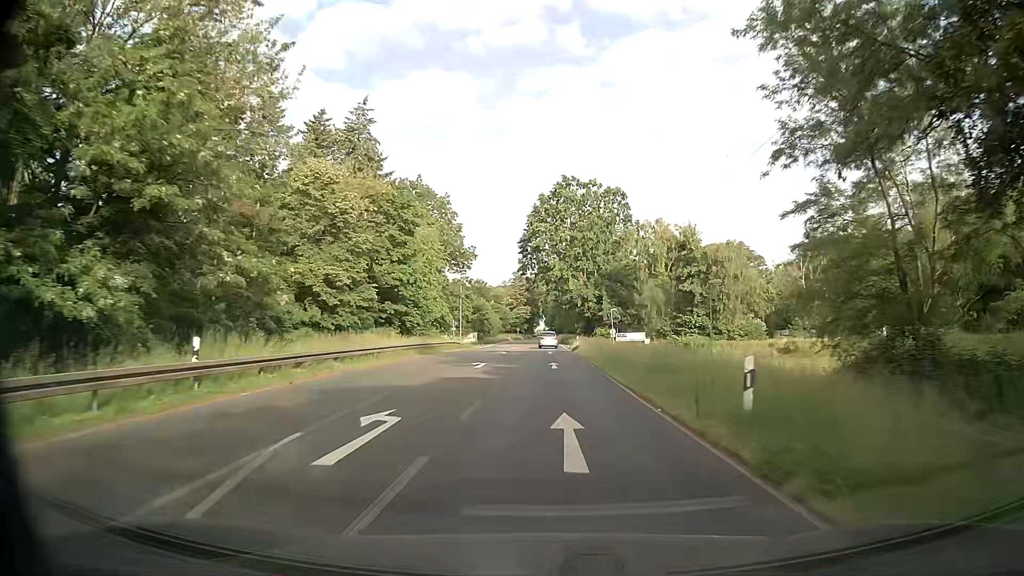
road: primary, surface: asphalt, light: Day
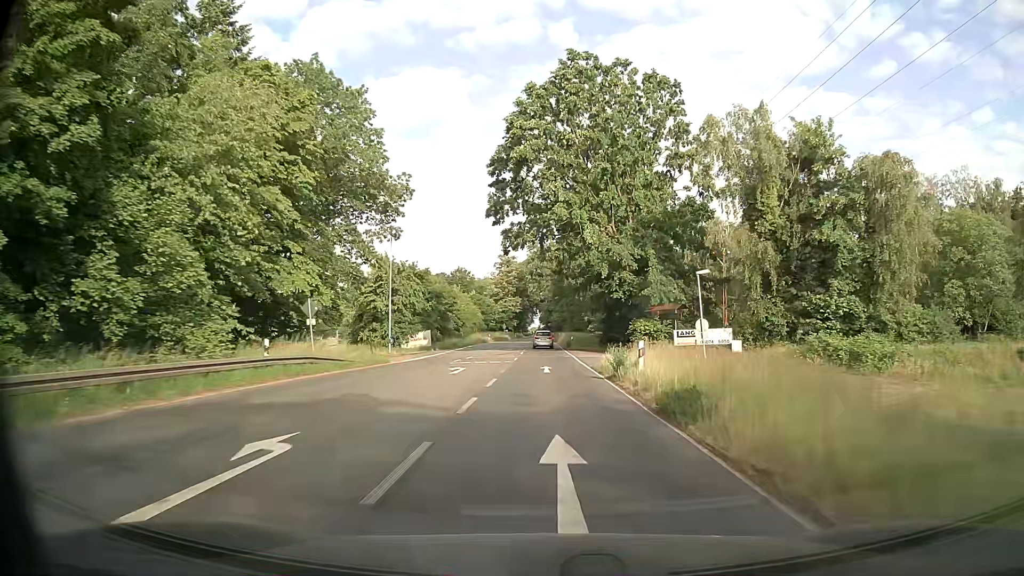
(+0.2, +41.2) m; 0°
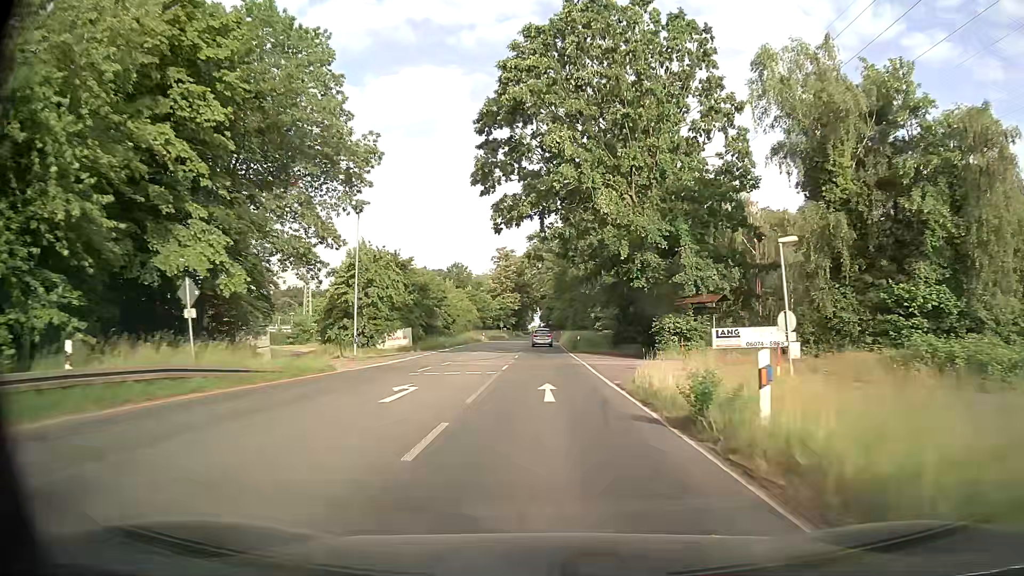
(0.0, +10.2) m; 0°
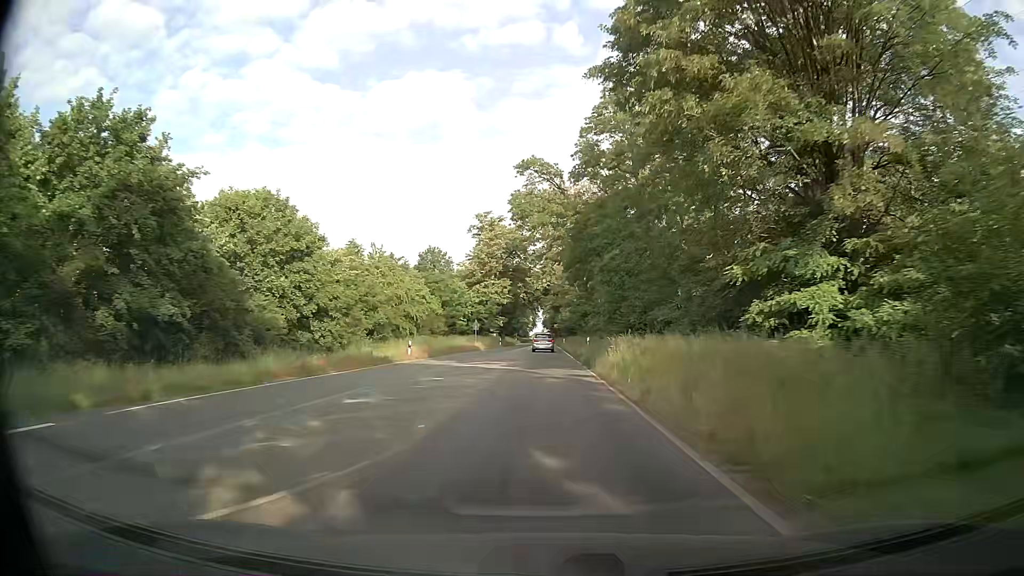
(0.0, +50.9) m; 0°
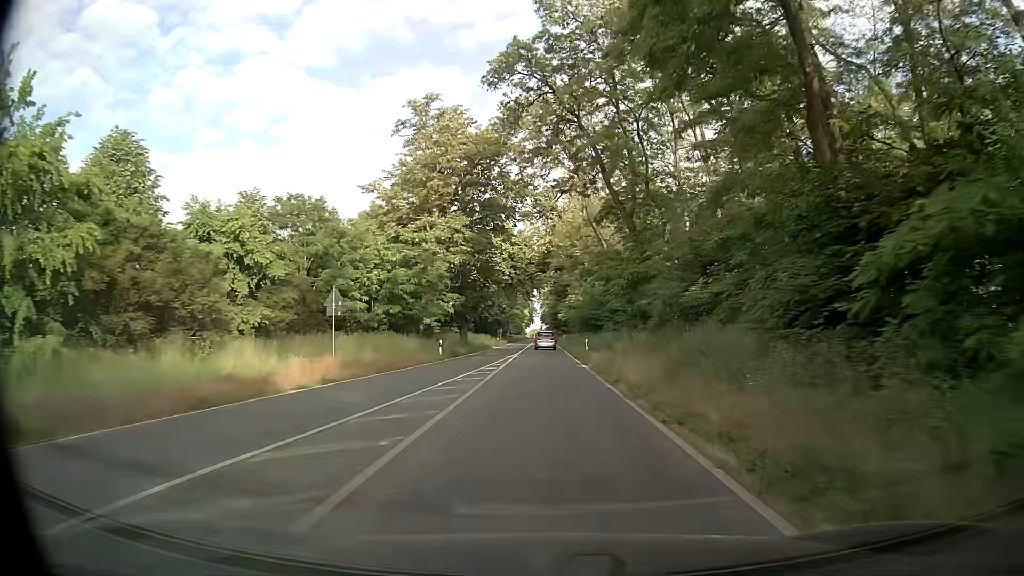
(0.0, +50.5) m; 0°
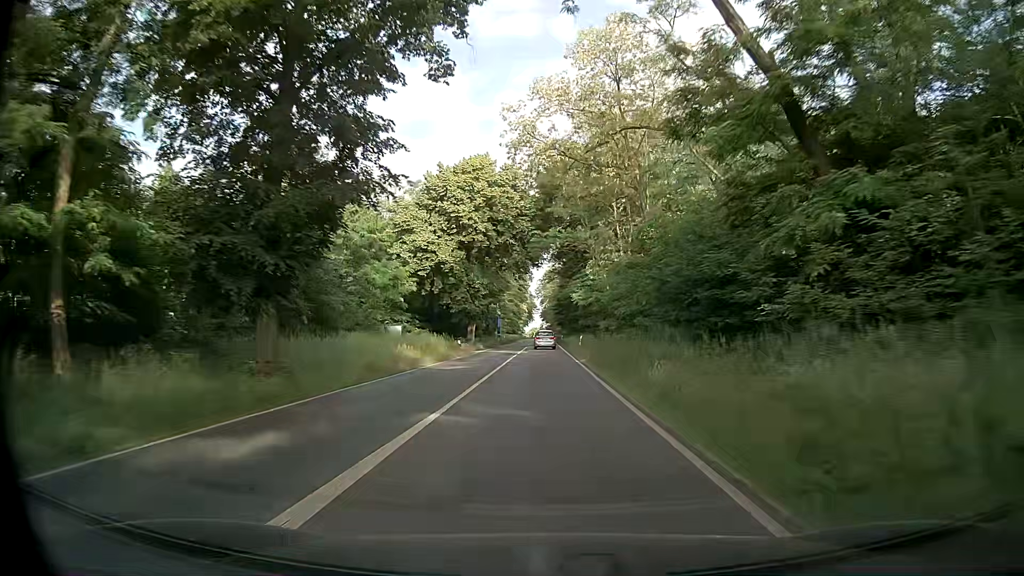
(+0.4, +40.8) m; 0°
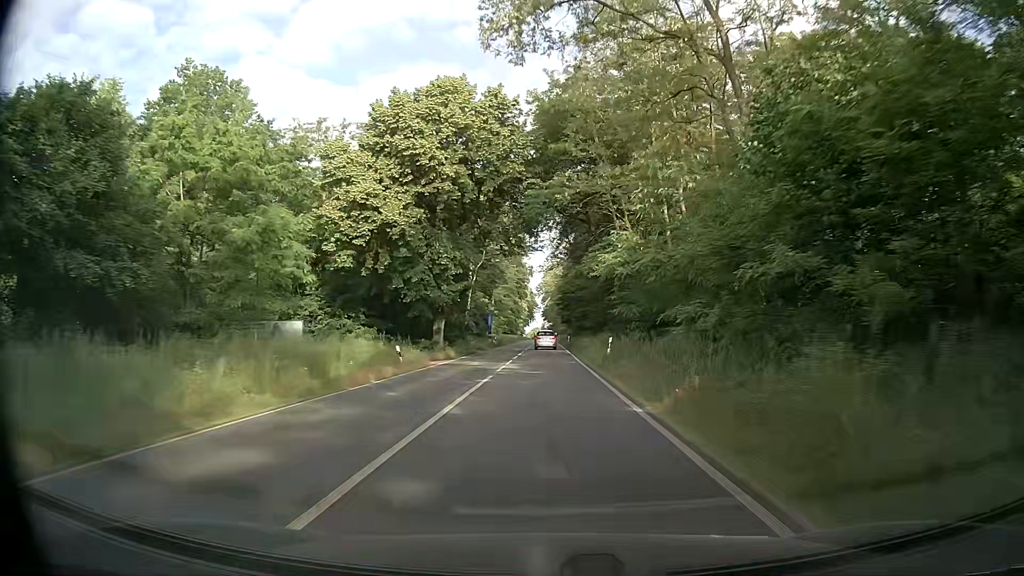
(0.0, +20.6) m; 0°
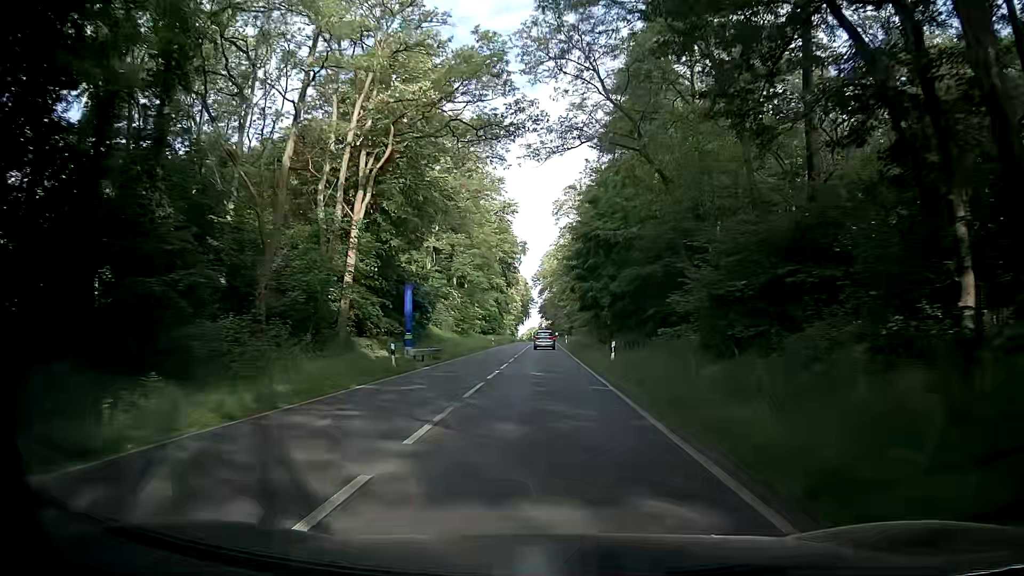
(+0.4, +52.2) m; +1°
(0, +10) (0, +20) (0, +30) (0, +40) (0, +50) (0, +60) (0, +70) (0, +80) (0, +90) (0, +100) m
